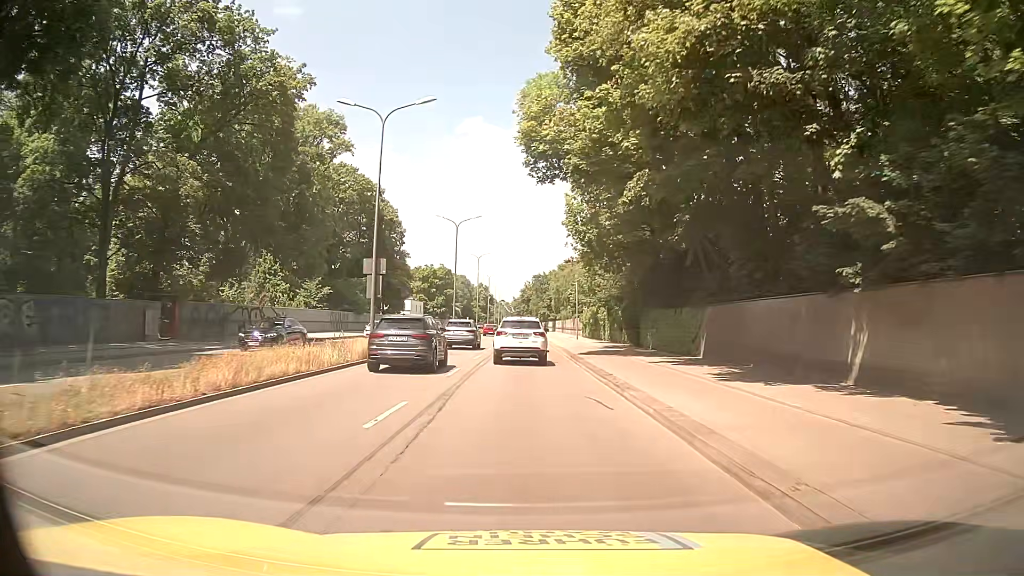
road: trunk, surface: asphalt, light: Day
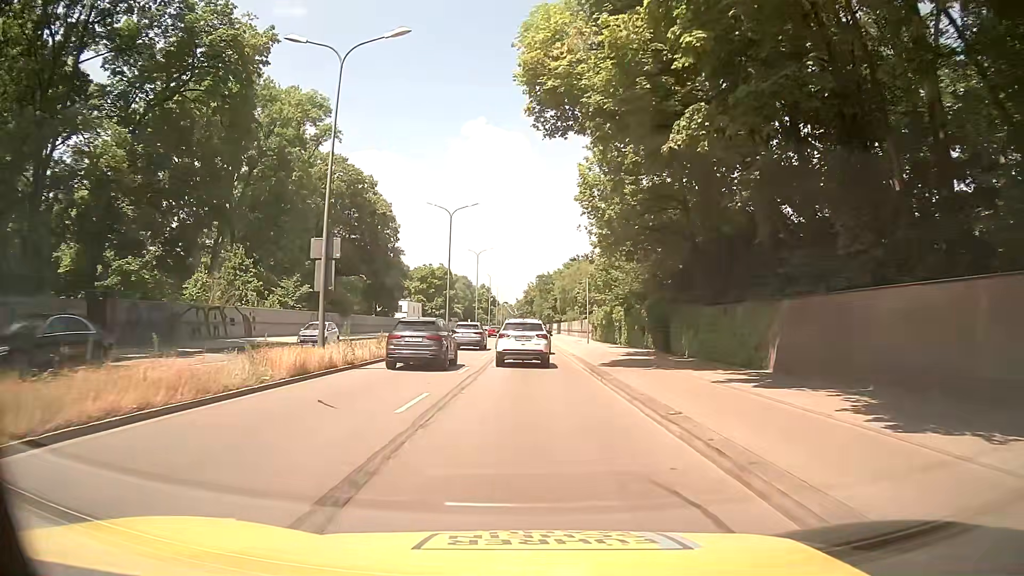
(0.0, +7.2) m; +1°
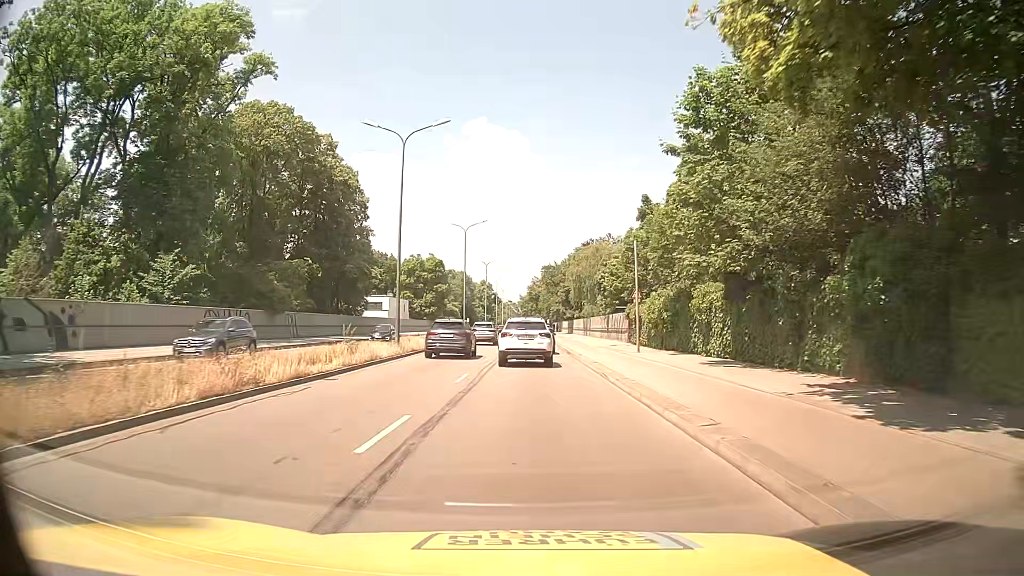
(-0.2, +21.4) m; -1°
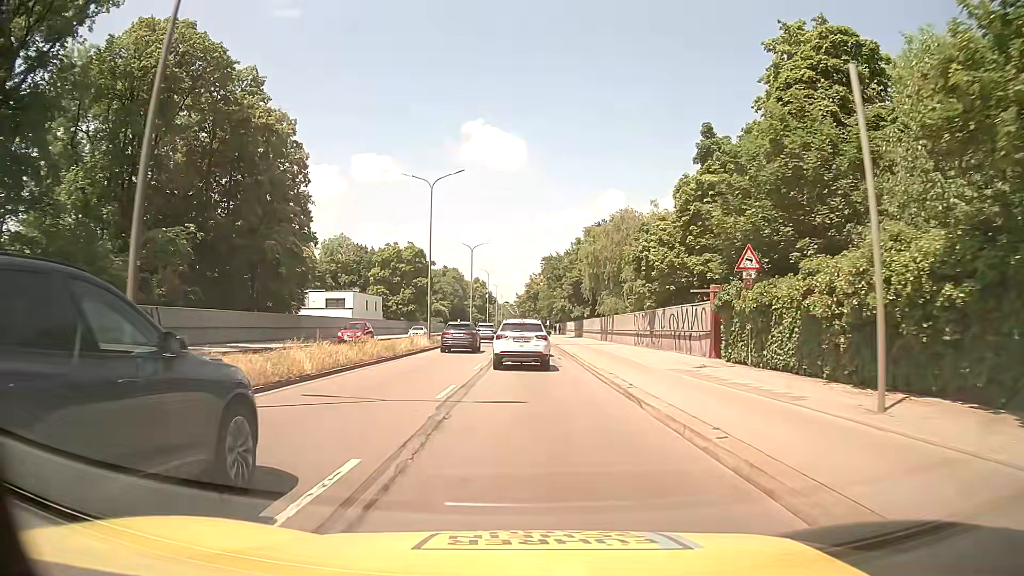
(+0.2, +21.3) m; +1°
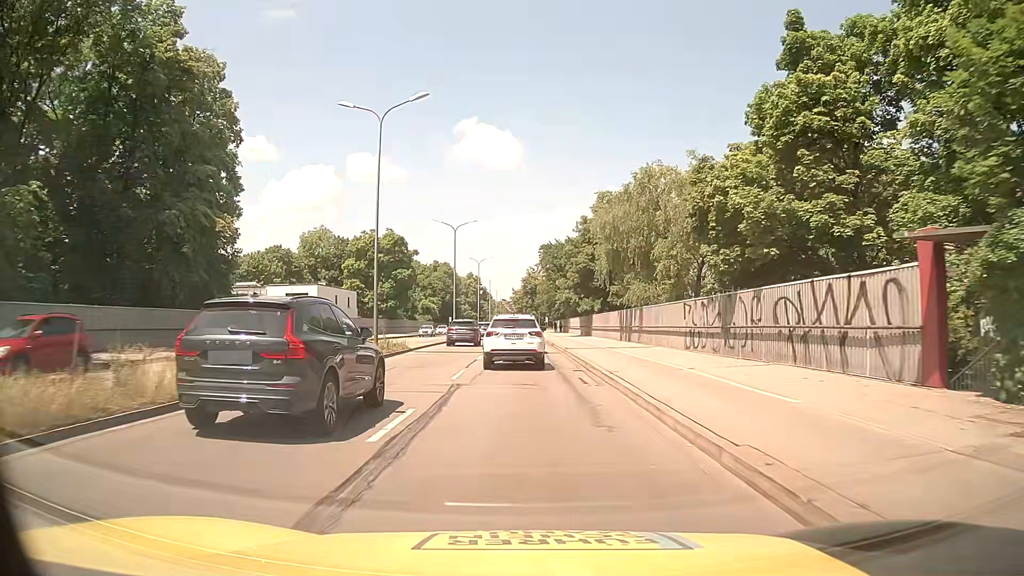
(+0.1, +14.1) m; 0°
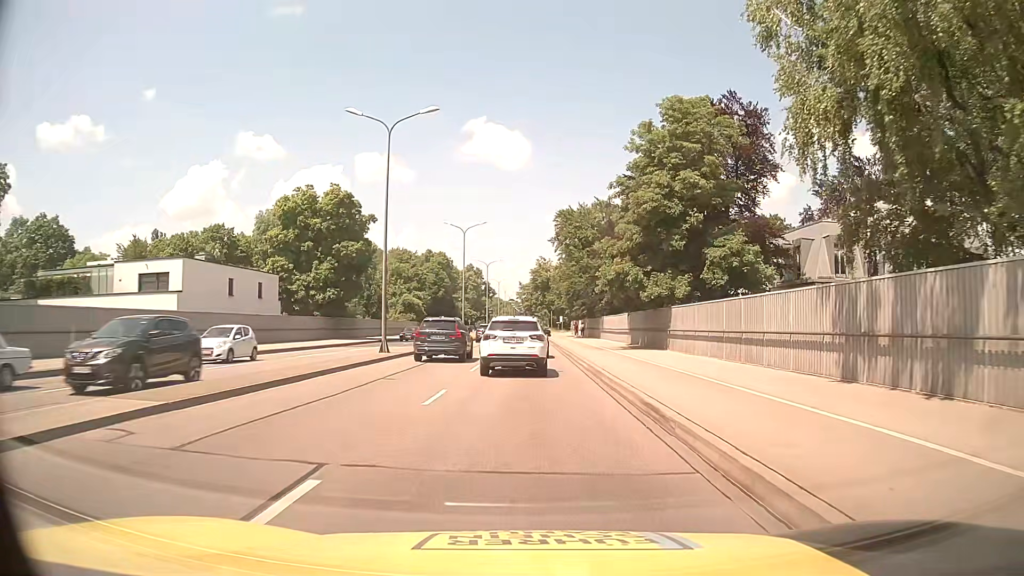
(0.0, +32.0) m; 0°
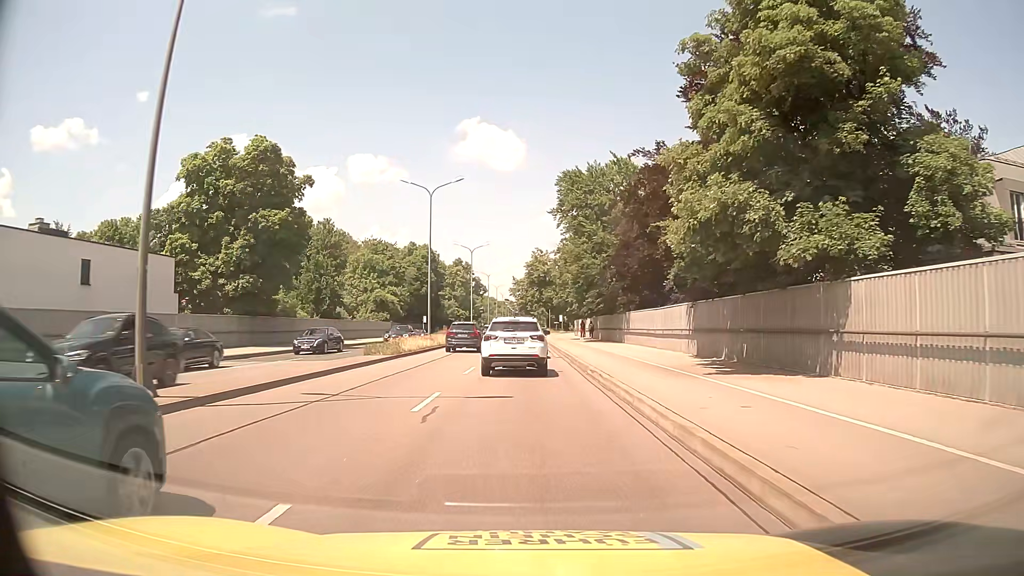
(0.0, +18.6) m; 0°
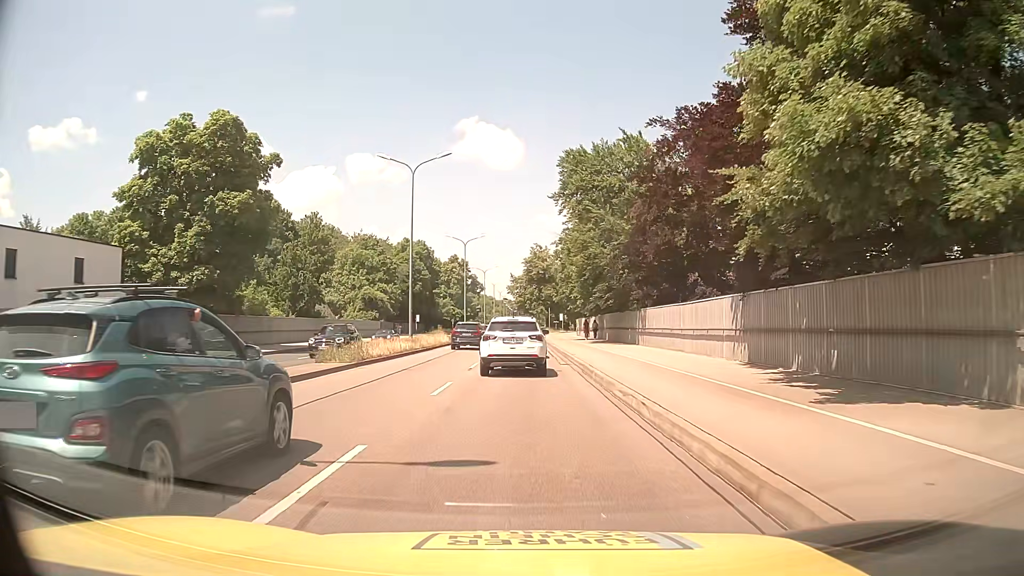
(0.0, +6.3) m; 0°
(0, +10) (0, +20) (0, +30) (0, +40) (0, +50) (0, +60) (-1, +70) (-1, +80) (-2, +90) (-2, +100) m
